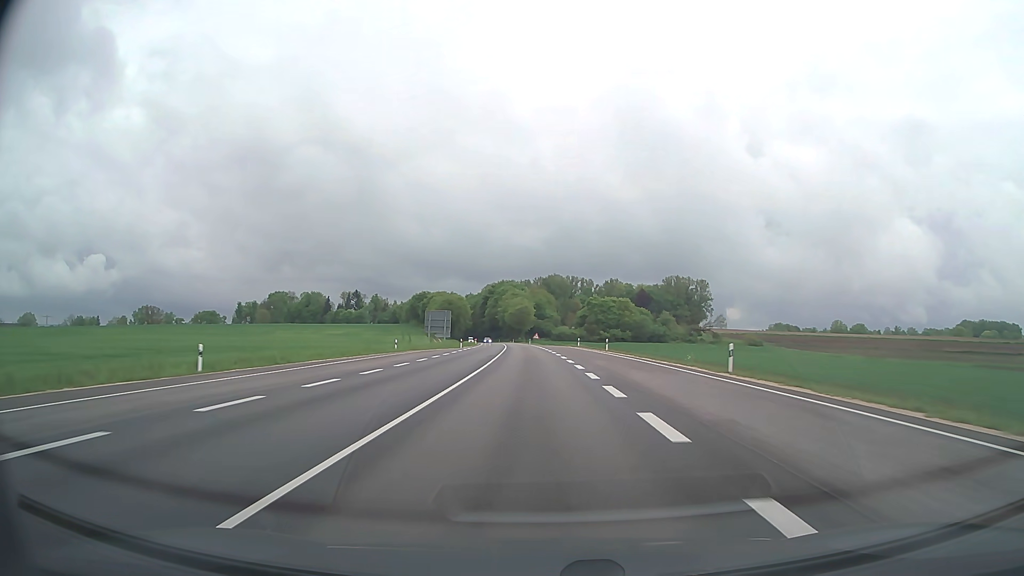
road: trunk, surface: asphalt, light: Day
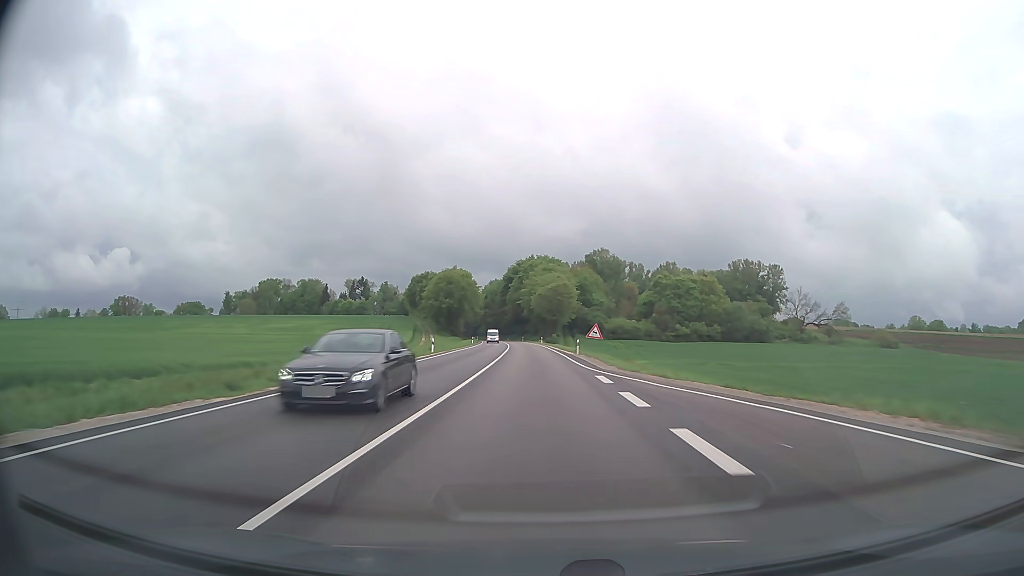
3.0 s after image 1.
(-2.4, +80.0) m; -3°
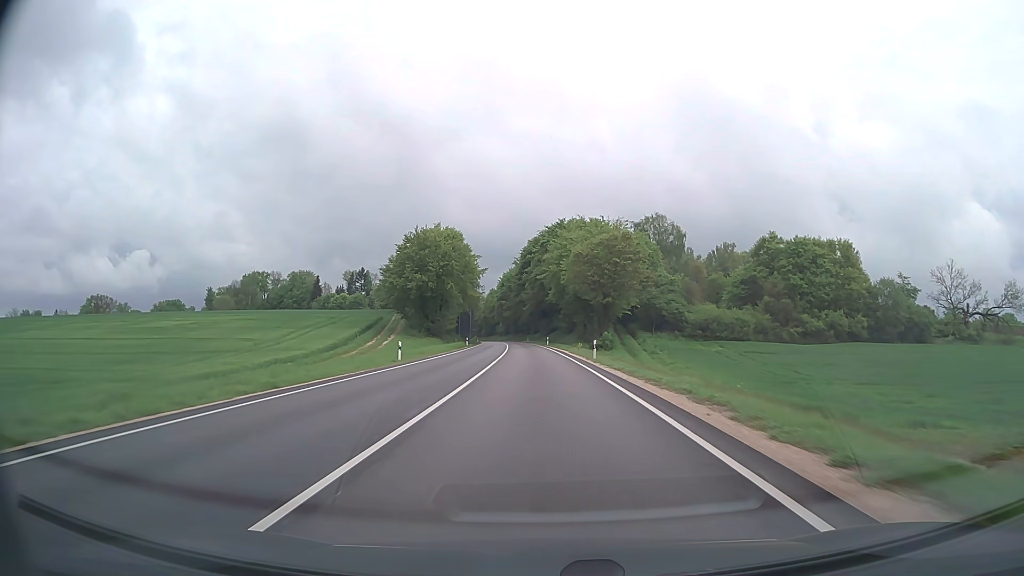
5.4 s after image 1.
(-1.2, +64.1) m; -2°
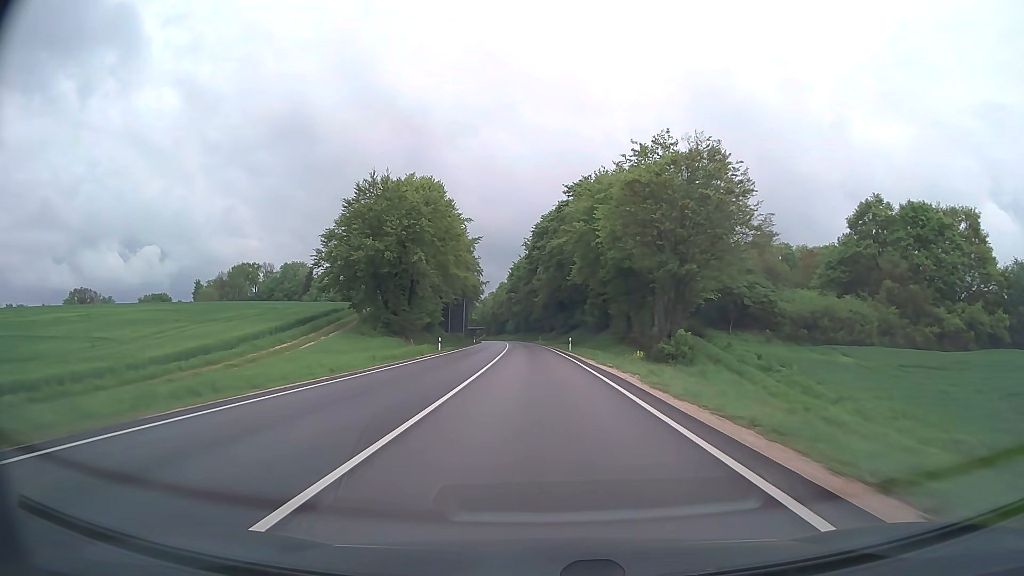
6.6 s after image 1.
(-0.4, +32.0) m; -1°
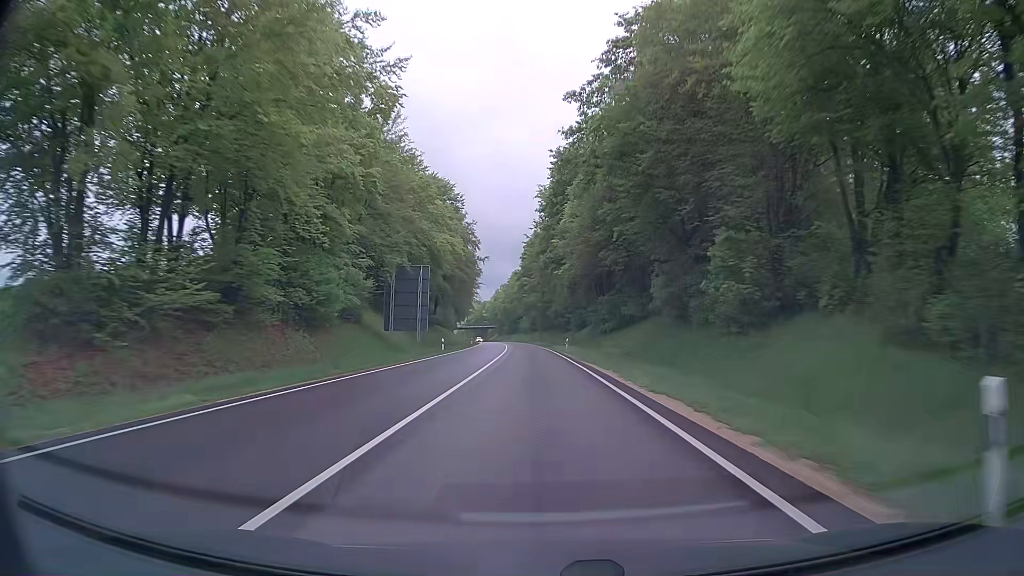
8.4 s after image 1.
(-0.8, +48.1) m; -2°
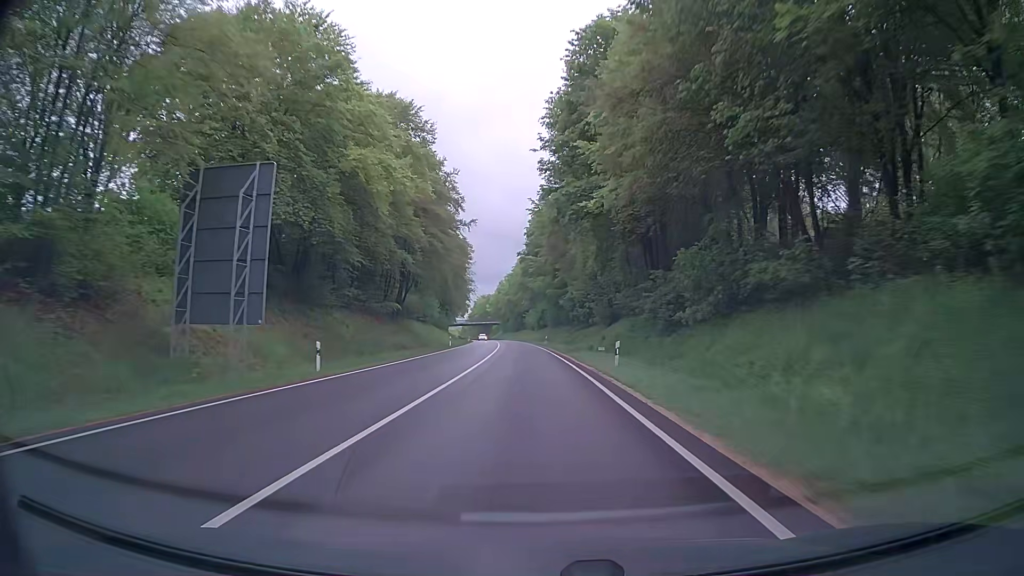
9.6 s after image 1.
(-0.2, +32.0) m; 0°
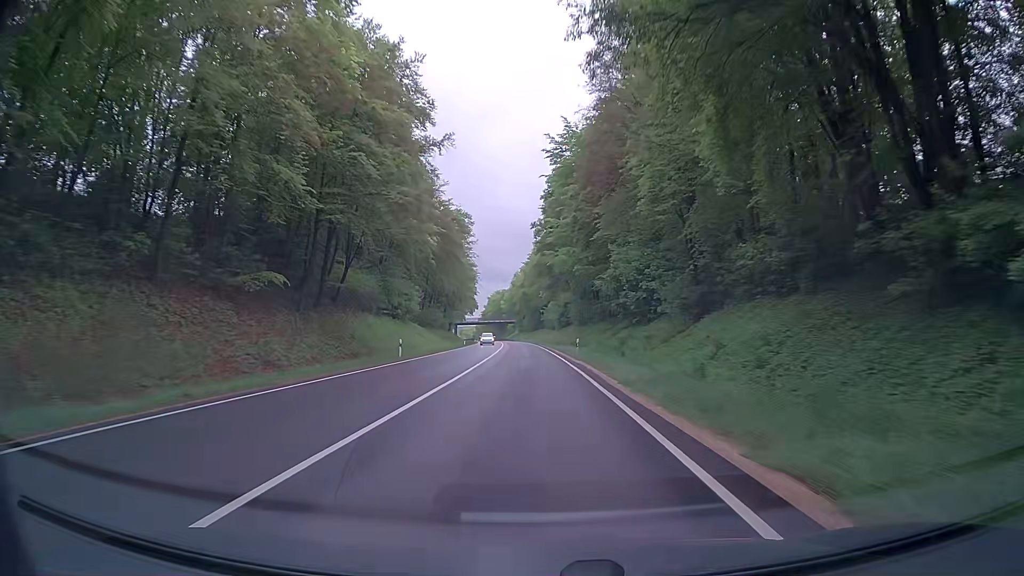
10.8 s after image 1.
(-0.7, +32.0) m; -2°
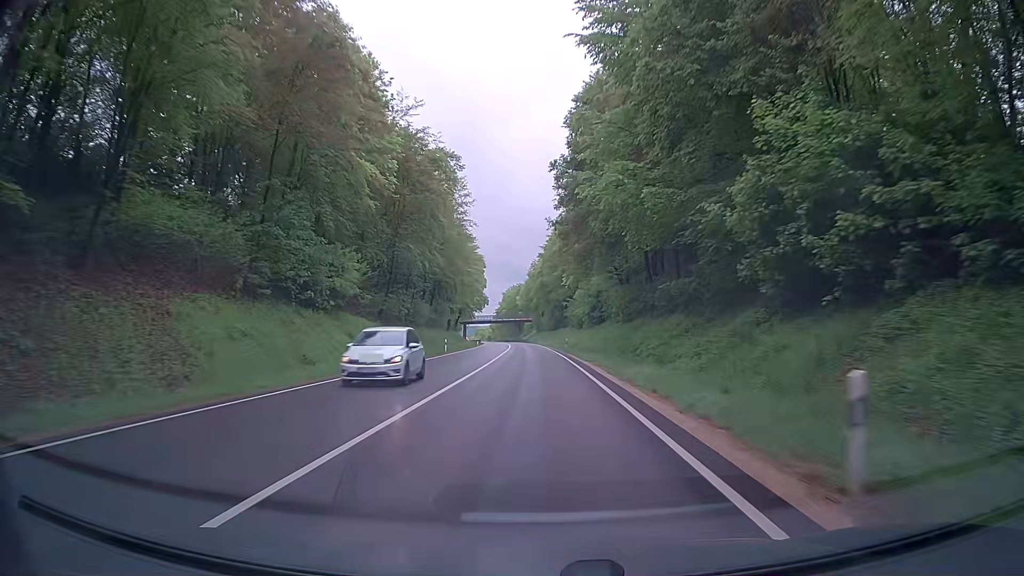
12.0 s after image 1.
(-0.6, +32.0) m; -2°
(0, +10) (0, +20) (0, +30) (-1, +40) (-1, +50) (-1, +60) (-2, +70) (-2, +80) (-3, +90) (-3, +100) m
